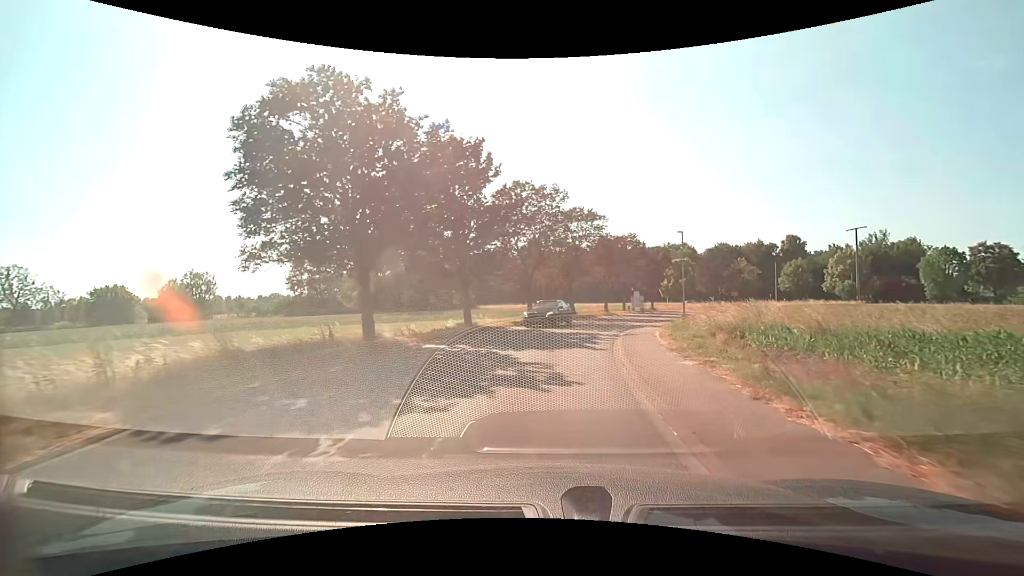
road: unclassified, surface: asphalt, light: Day
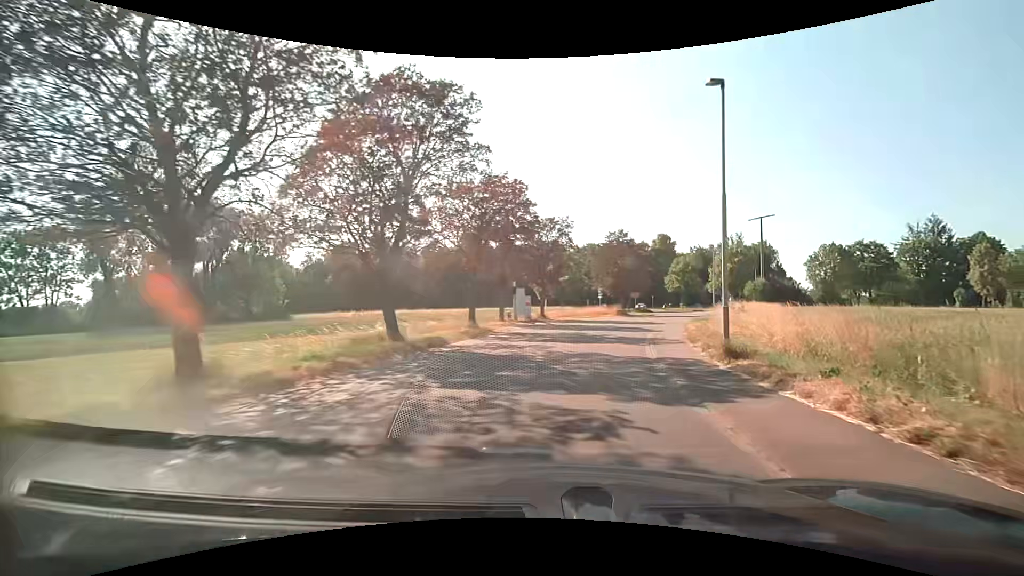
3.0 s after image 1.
(+2.3, +26.7) m; +15°
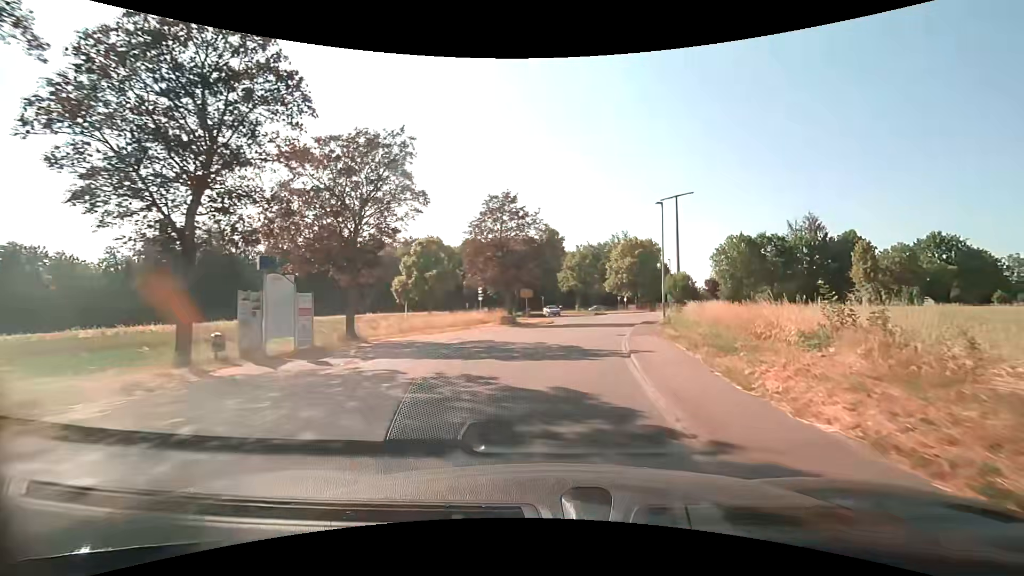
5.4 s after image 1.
(+2.7, +21.1) m; +12°
